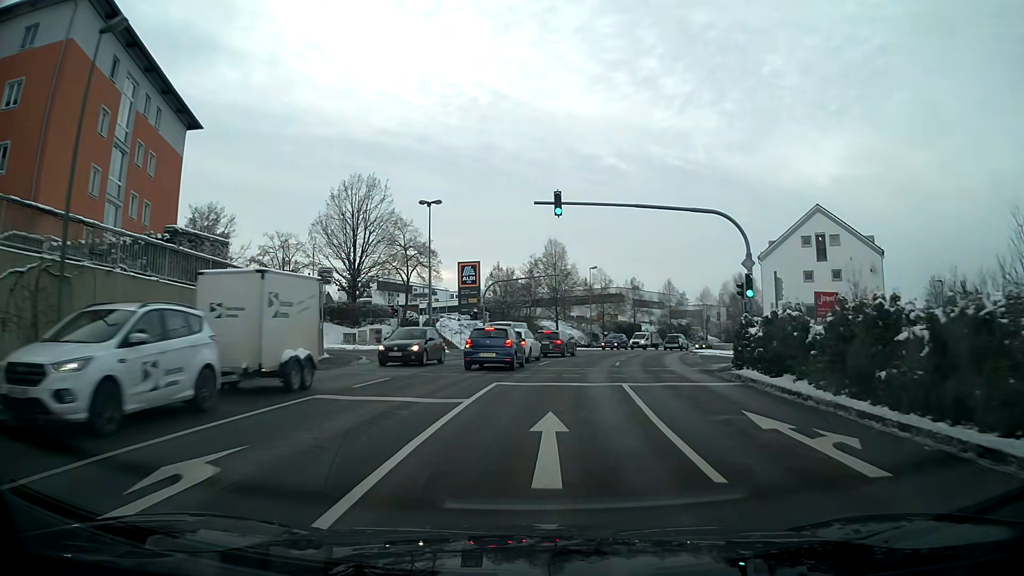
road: tertiary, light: Day
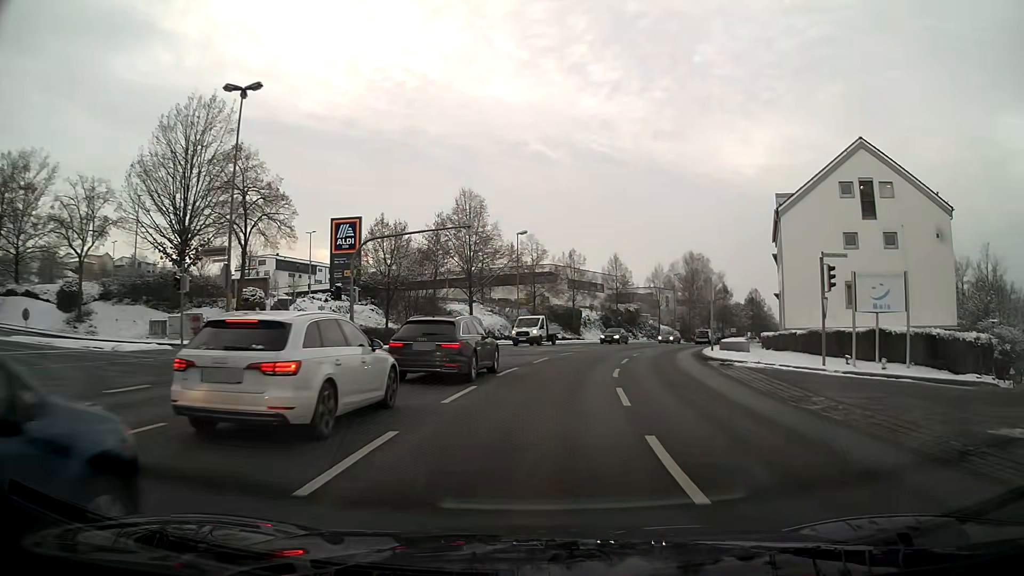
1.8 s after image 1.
(+1.2, +21.6) m; +7°
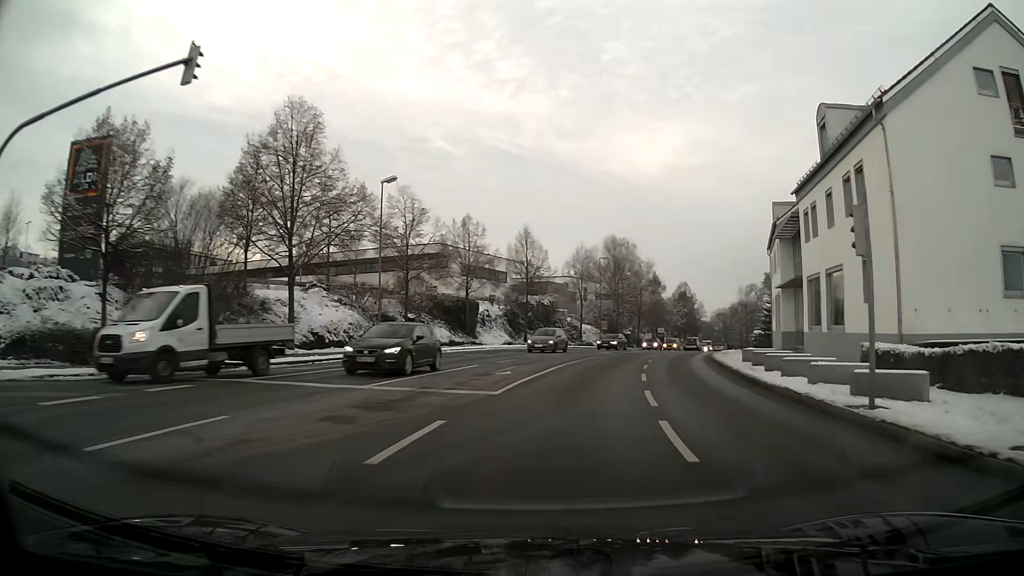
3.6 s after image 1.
(+1.8, +22.5) m; +10°
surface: asphalt
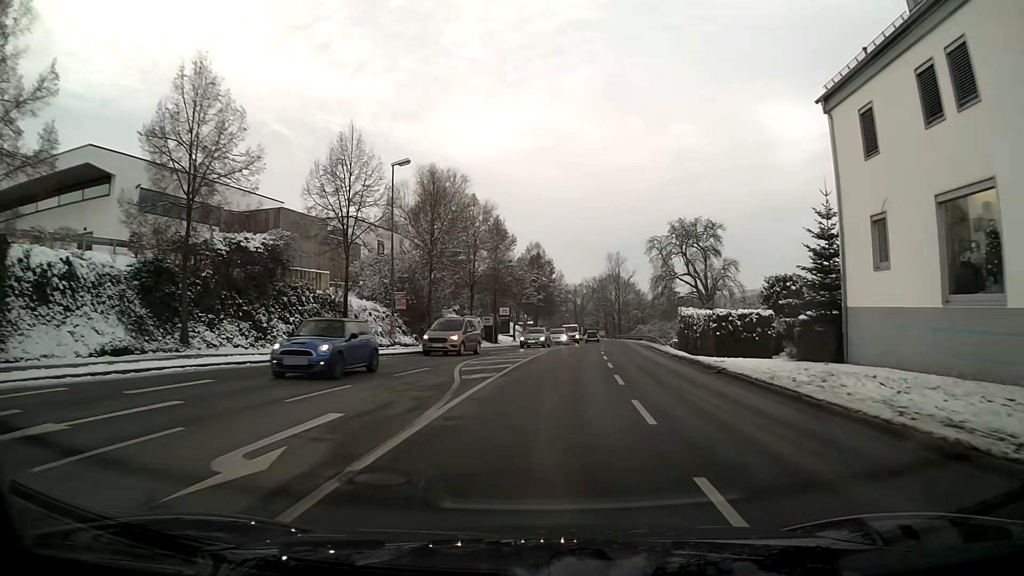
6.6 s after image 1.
(+5.0, +39.0) m; +13°
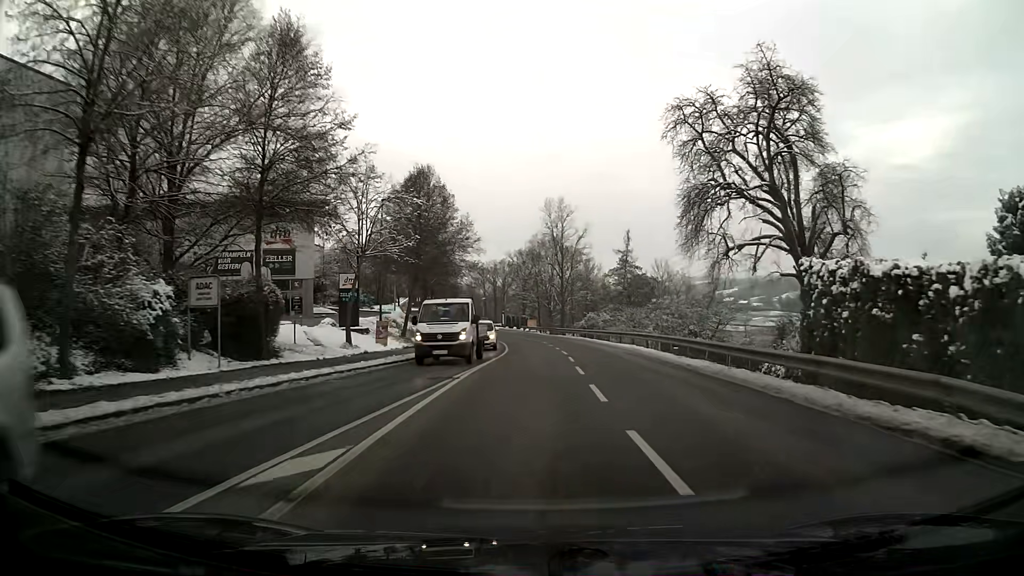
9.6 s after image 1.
(+2.3, +39.9) m; +6°
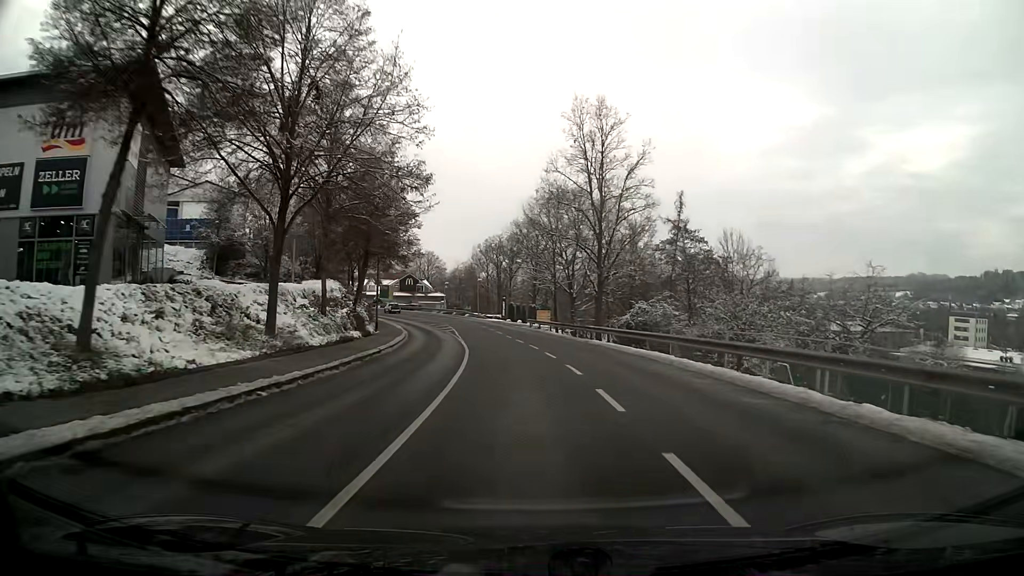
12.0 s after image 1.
(-0.2, +31.4) m; -2°
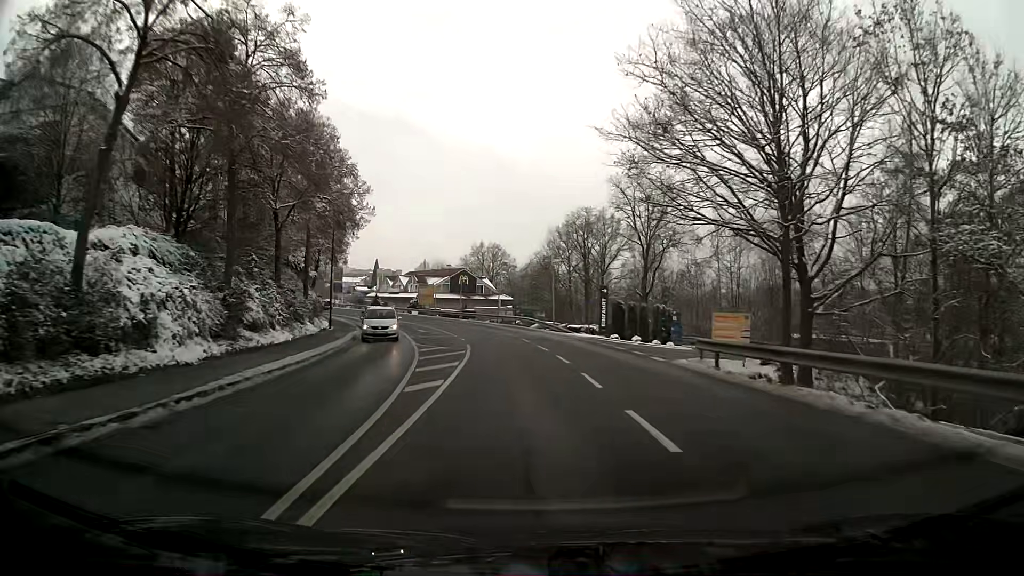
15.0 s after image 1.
(-2.4, +38.8) m; -6°
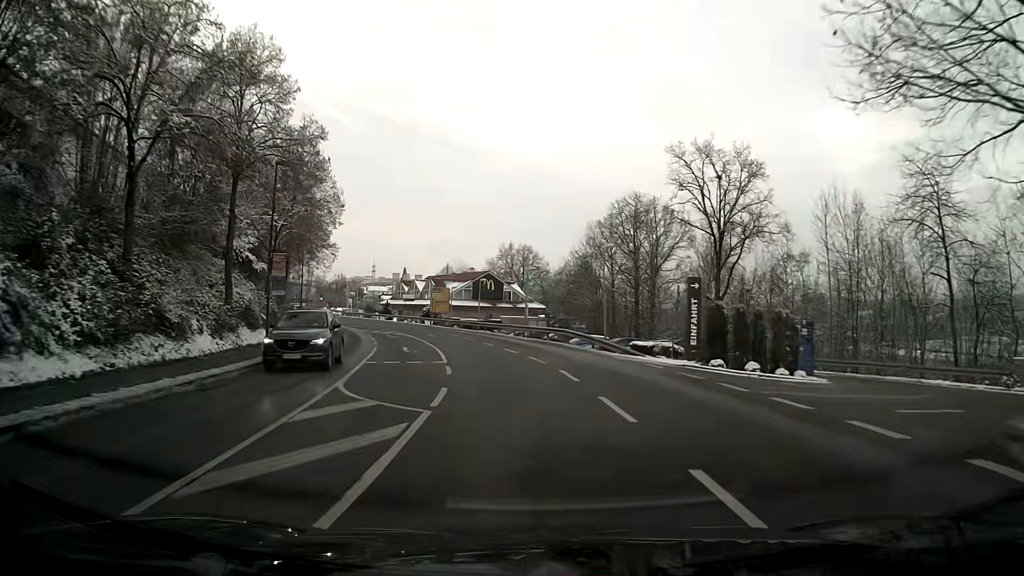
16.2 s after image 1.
(-0.4, +15.5) m; -3°
(0, +10) (-1, +20) (-3, +30) (-5, +40) (-7, +49) (-11, +59) (-14, +68) (-19, +77) (-23, +86) (-28, +95) m
